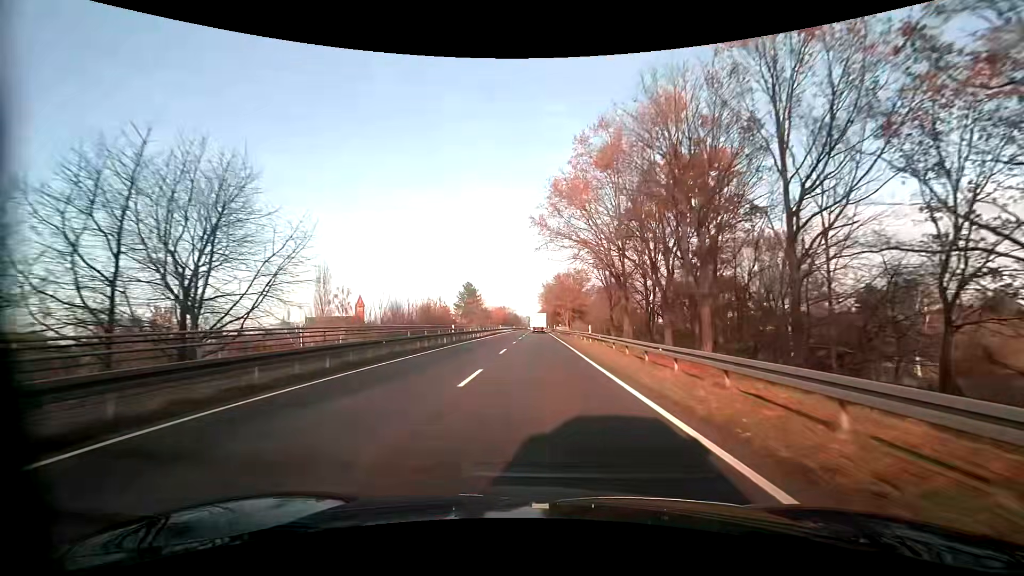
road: primary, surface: asphalt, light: Day
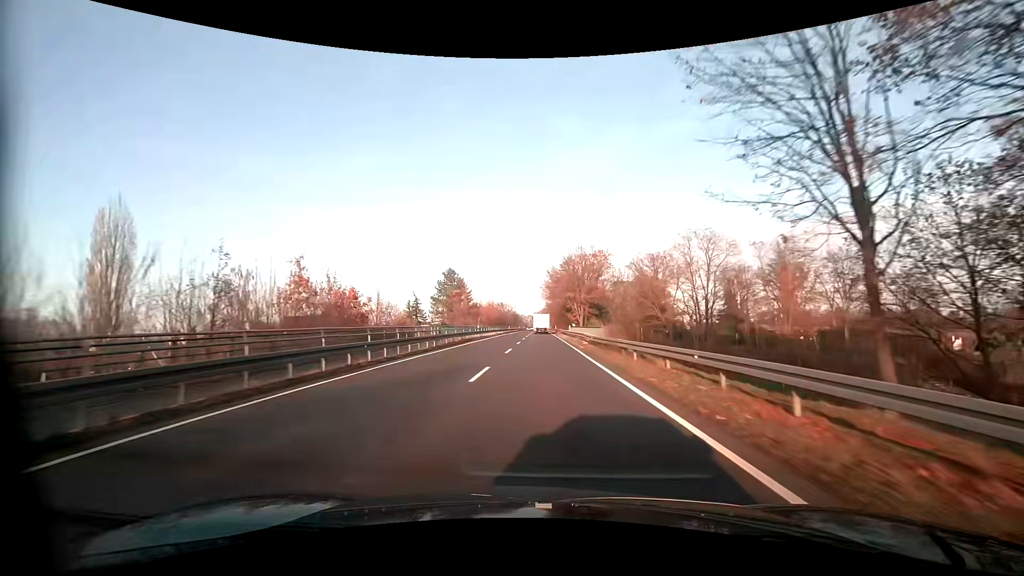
(-0.3, +34.8) m; -1°
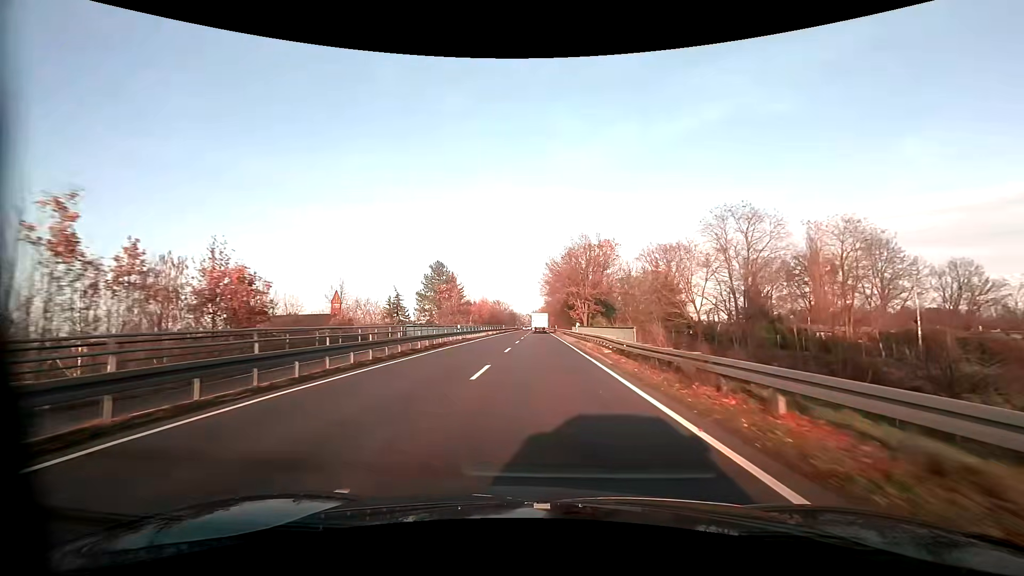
(0.0, +11.7) m; 0°
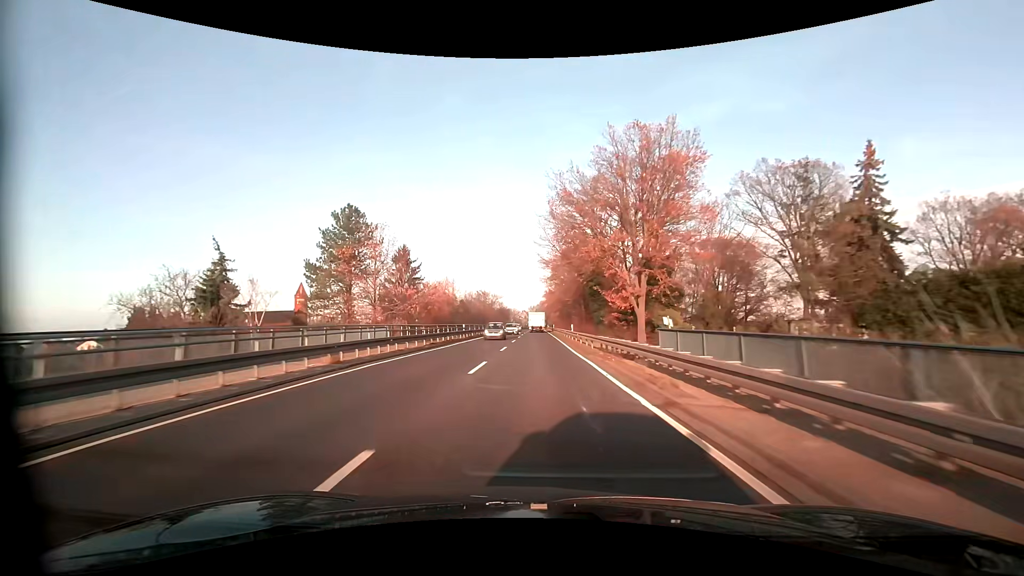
(+0.2, +46.5) m; 0°
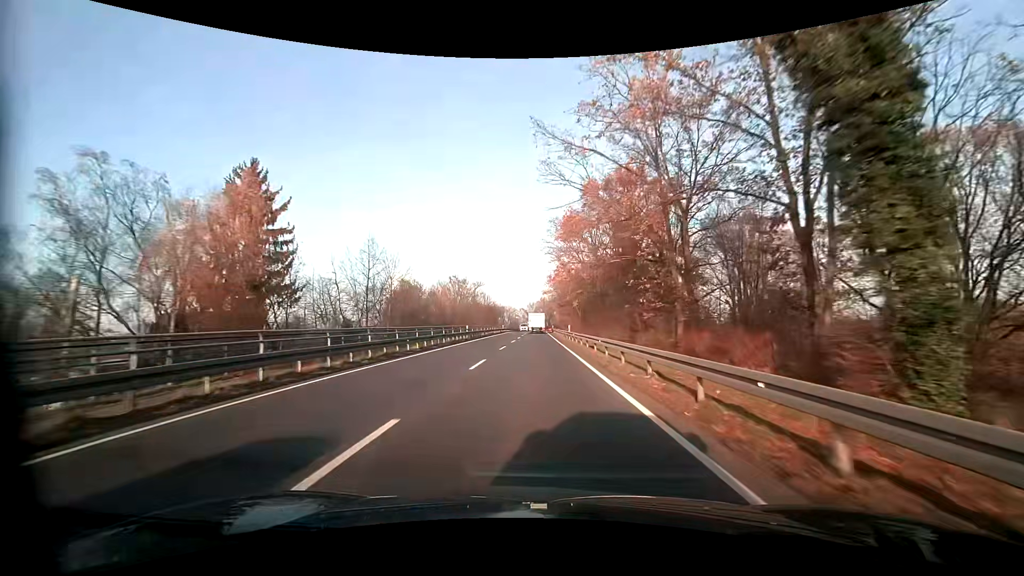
(+0.2, +45.9) m; 0°
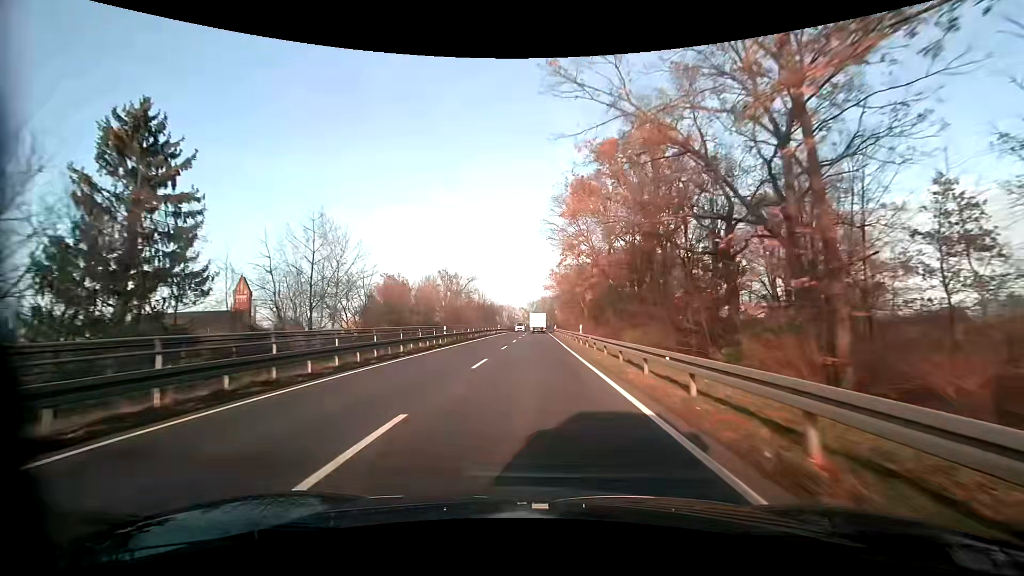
(0.0, +11.5) m; 0°
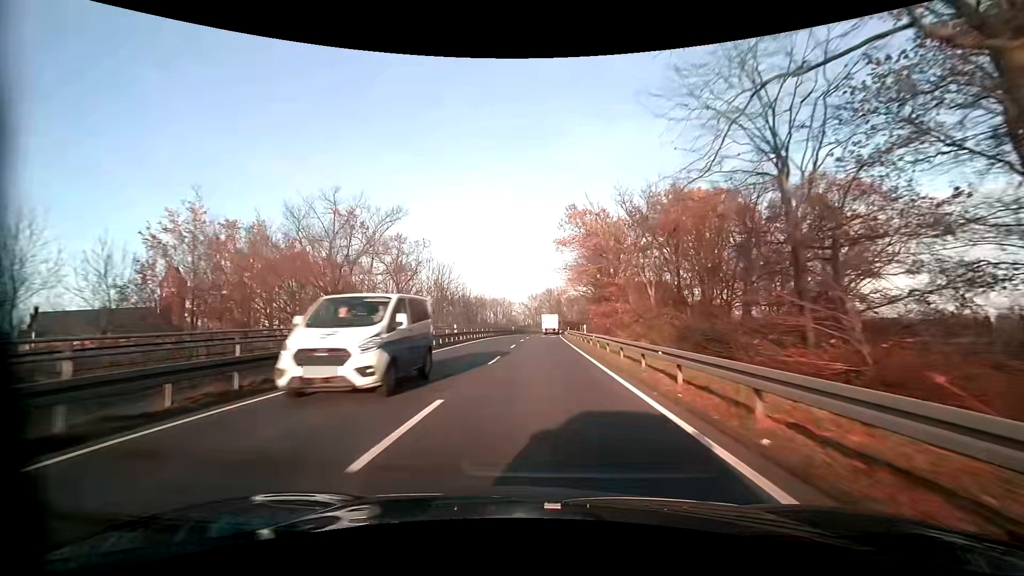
(-0.3, +46.4) m; -1°
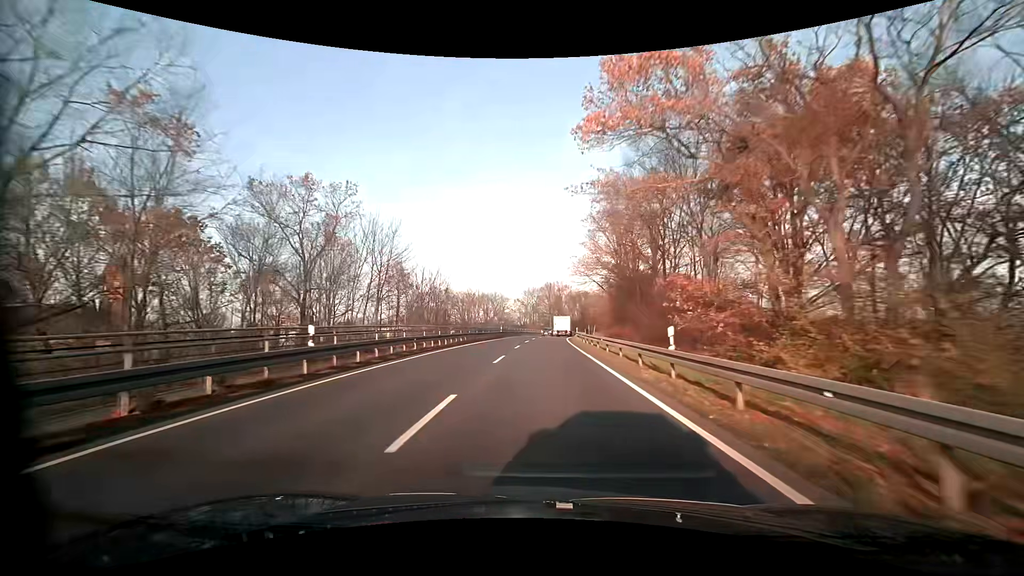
(0.0, +23.2) m; +1°
(0, +10) (0, +20) (0, +30) (0, +40) (+1, +50) (+1, +60) (+2, +70) (+3, +80) (+4, +90) (+6, +100) m
